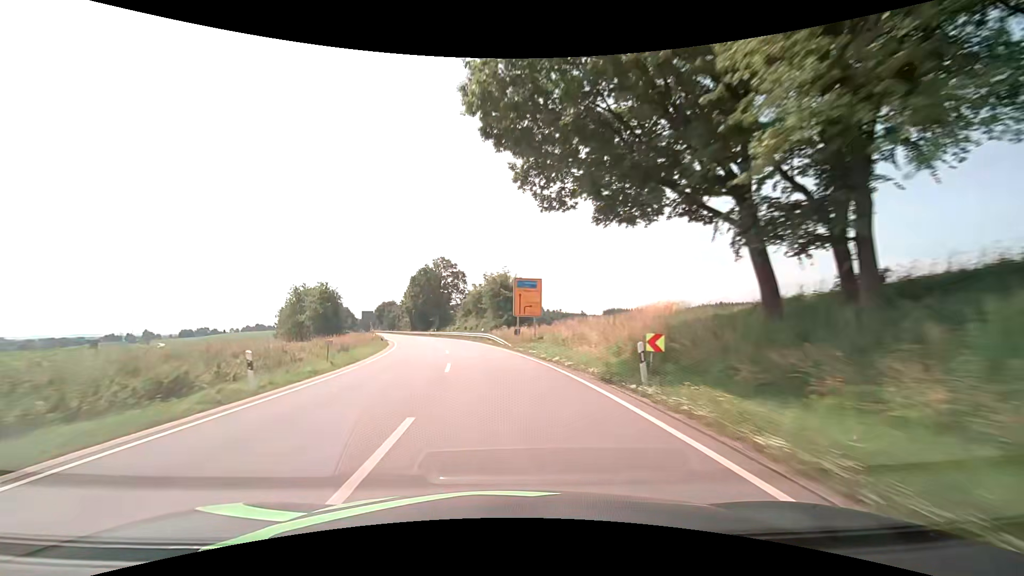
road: secondary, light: Day
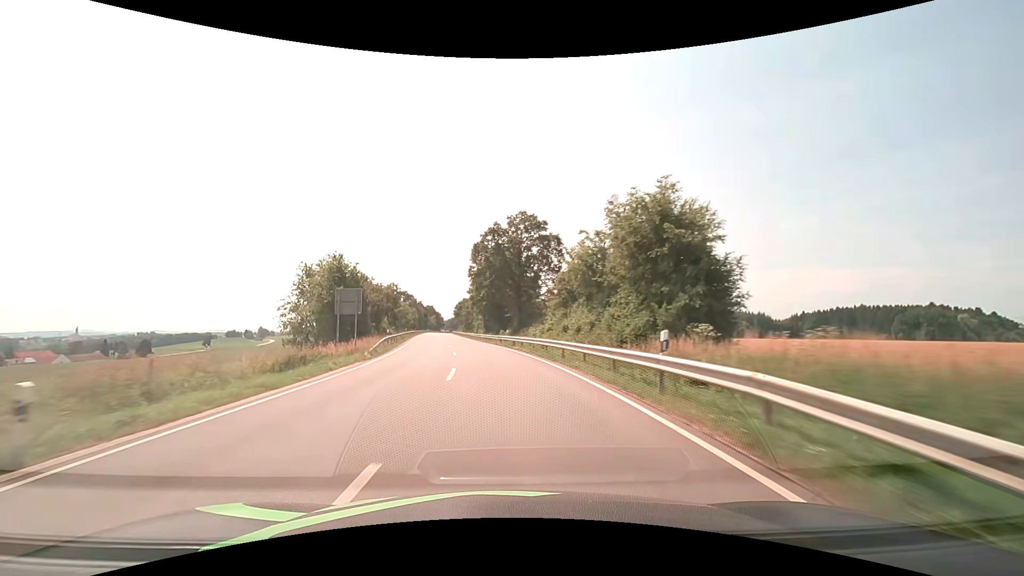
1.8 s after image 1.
(-3.5, +39.2) m; -10°
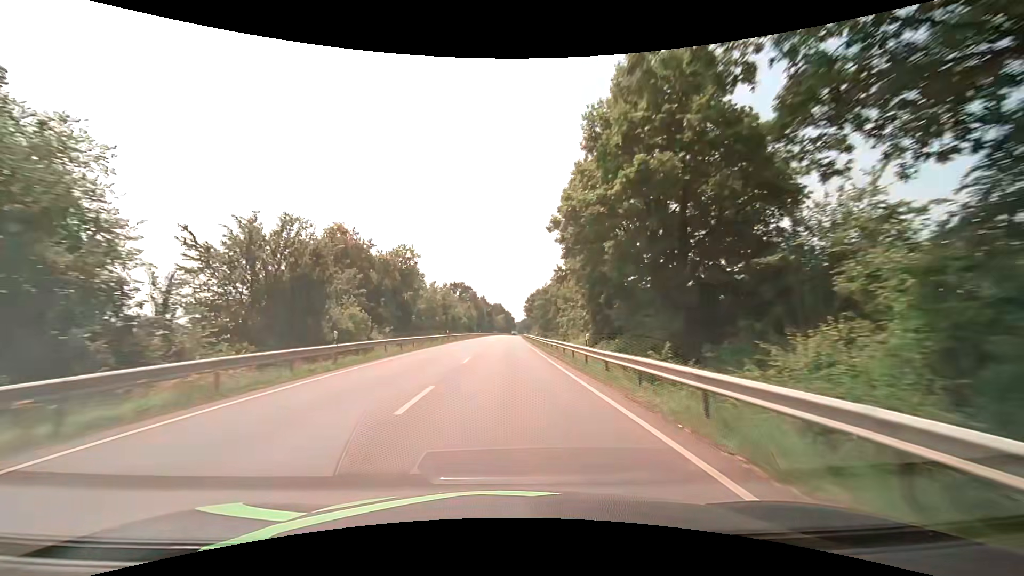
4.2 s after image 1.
(-5.0, +53.8) m; -9°
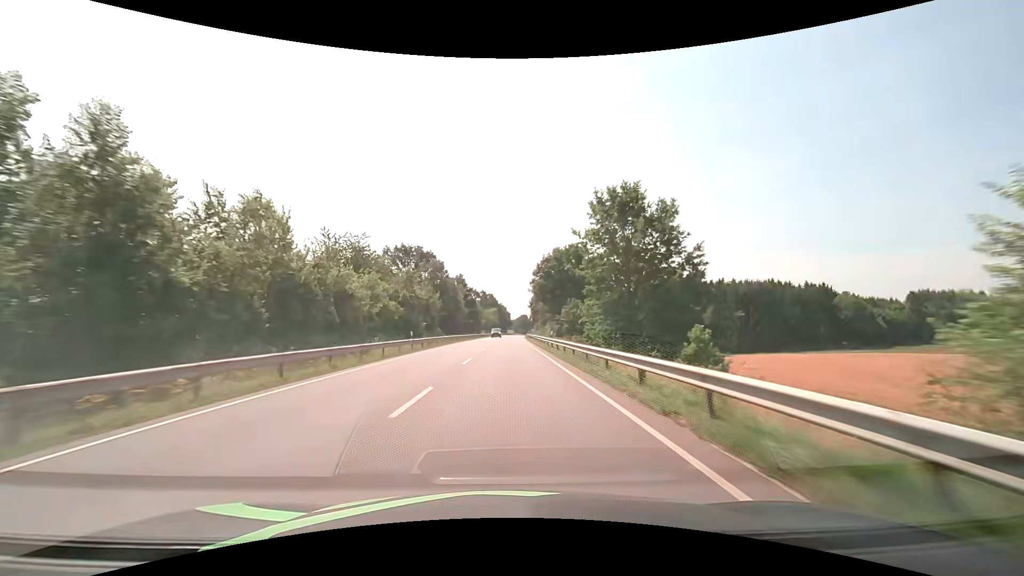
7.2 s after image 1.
(+0.5, +73.2) m; +1°
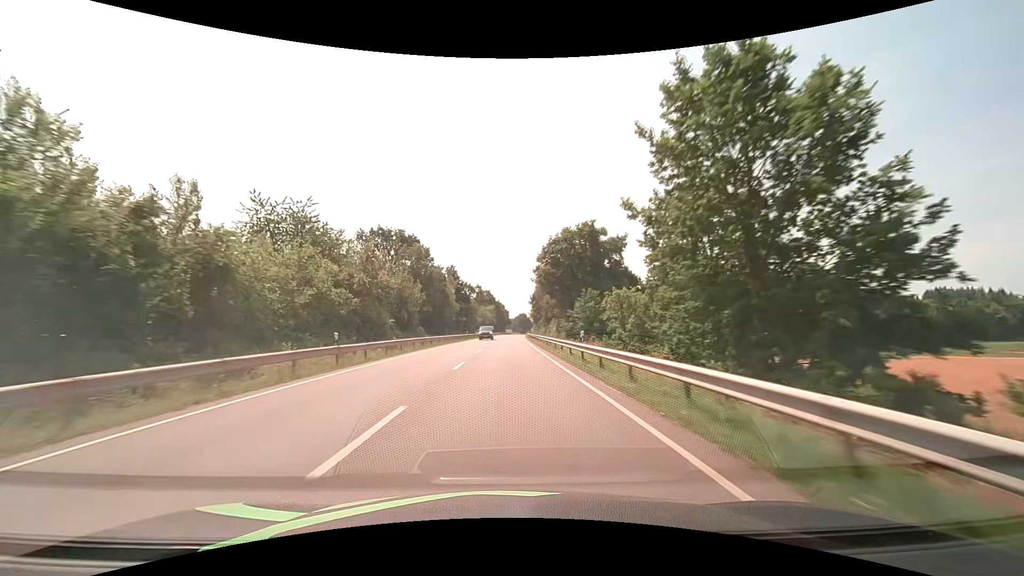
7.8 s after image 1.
(0.0, +15.2) m; 0°
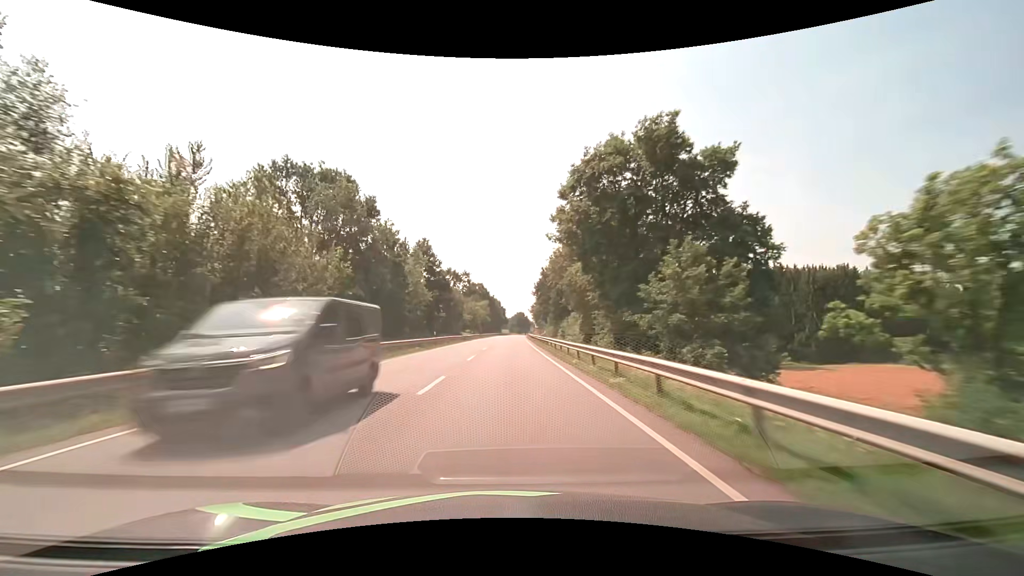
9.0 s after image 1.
(+0.1, +30.7) m; 0°
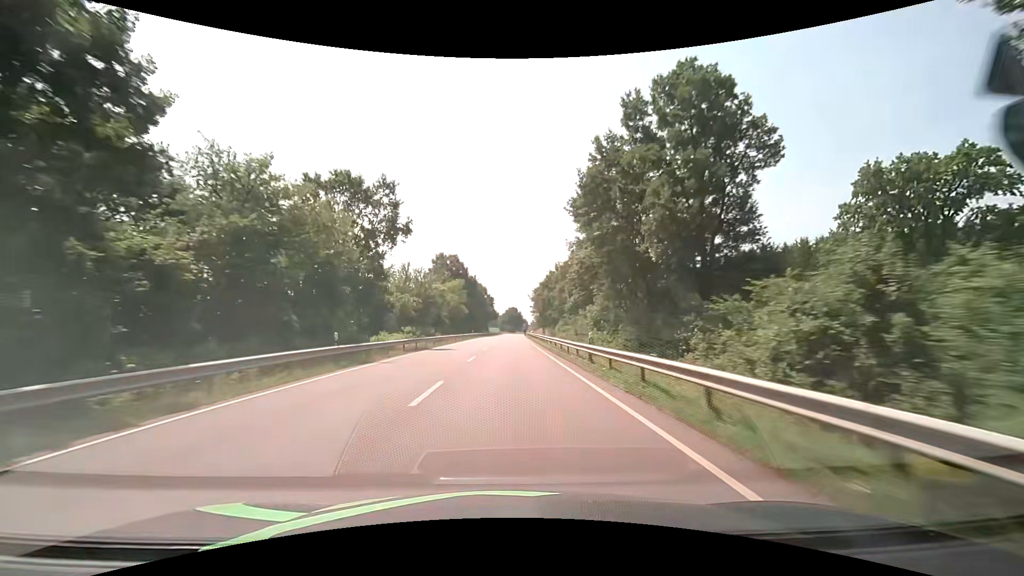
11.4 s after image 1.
(+0.5, +62.2) m; +1°
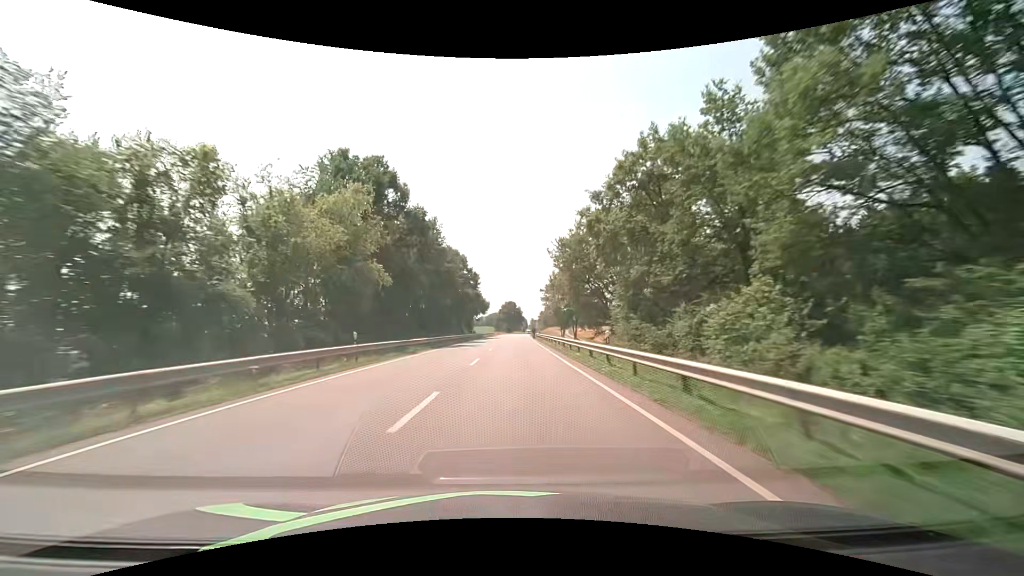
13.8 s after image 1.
(+0.4, +62.8) m; 0°
(0, +10) (0, +20) (0, +30) (0, +40) (0, +50) (0, +60) (0, +70) (+1, +80) (+1, +90) (+1, +100) m
